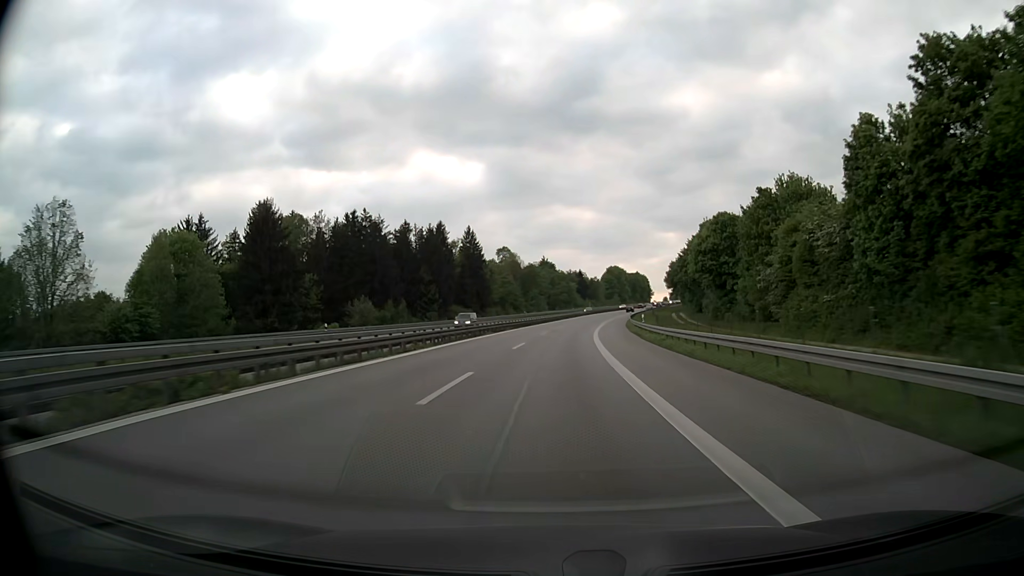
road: motorway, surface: asphalt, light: Day
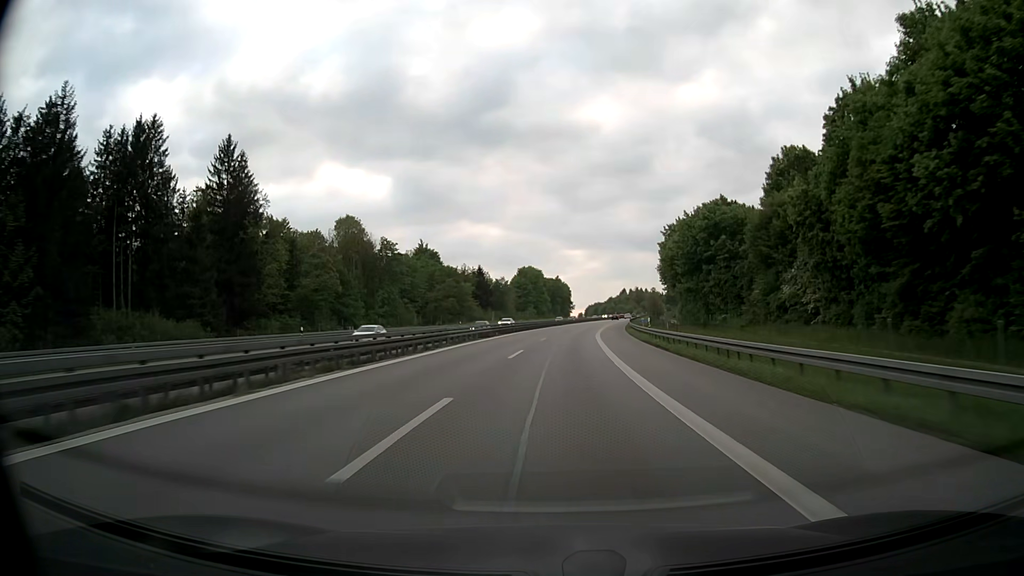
(+6.5, +94.3) m; +8°
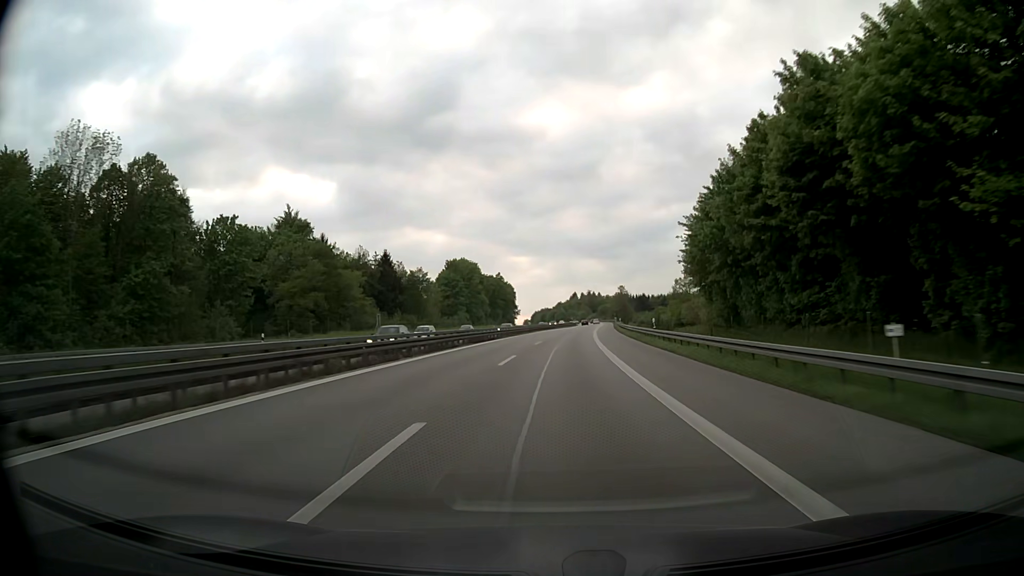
(+2.6, +56.7) m; +5°
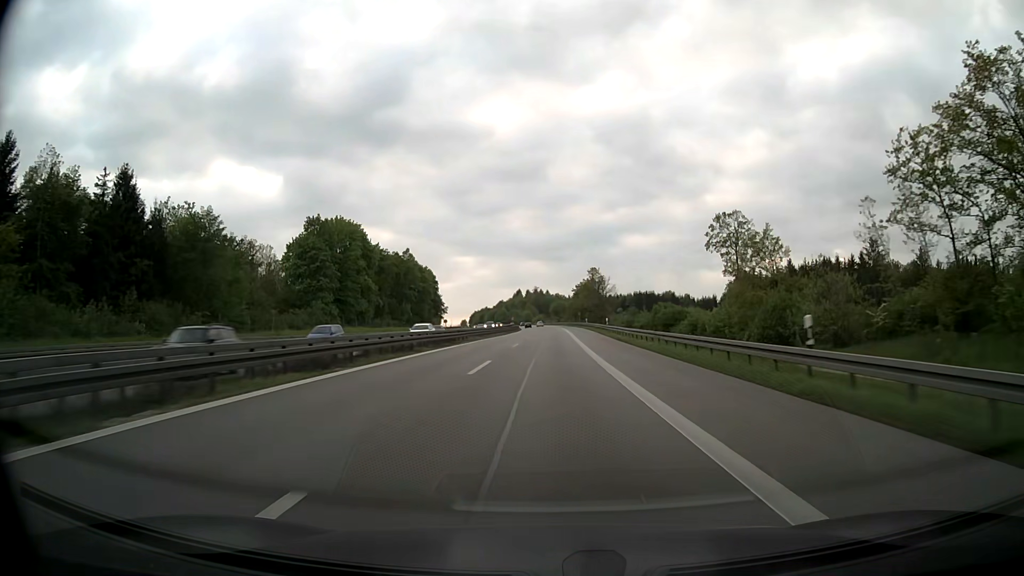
(+3.4, +75.6) m; +5°
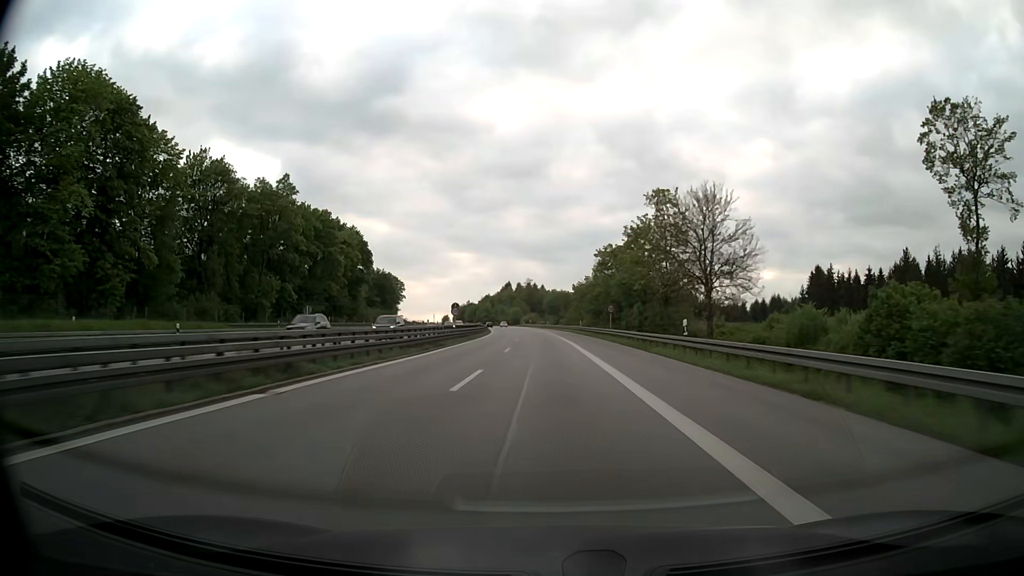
(+0.7, +76.0) m; +1°
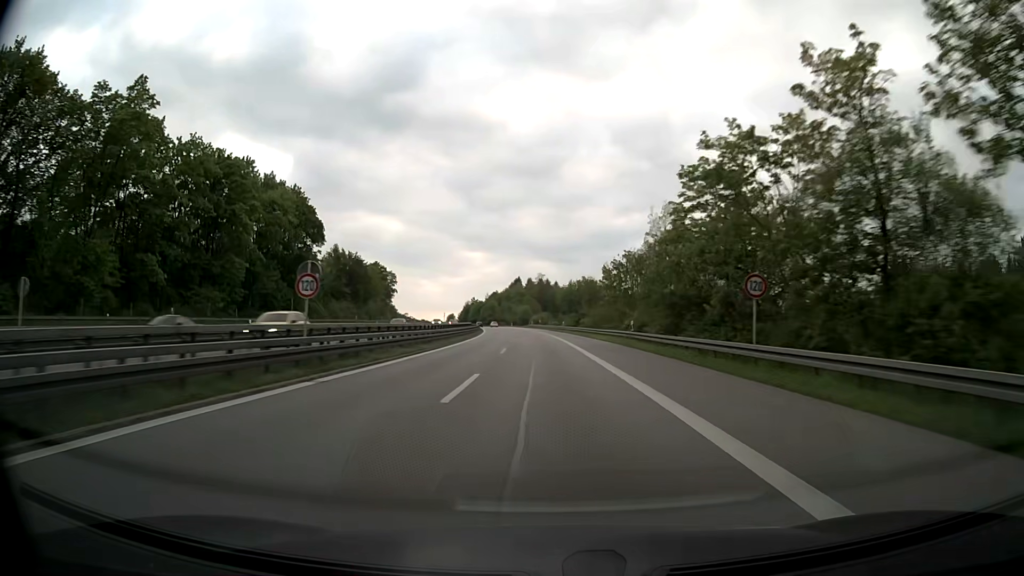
(-0.4, +38.0) m; -1°
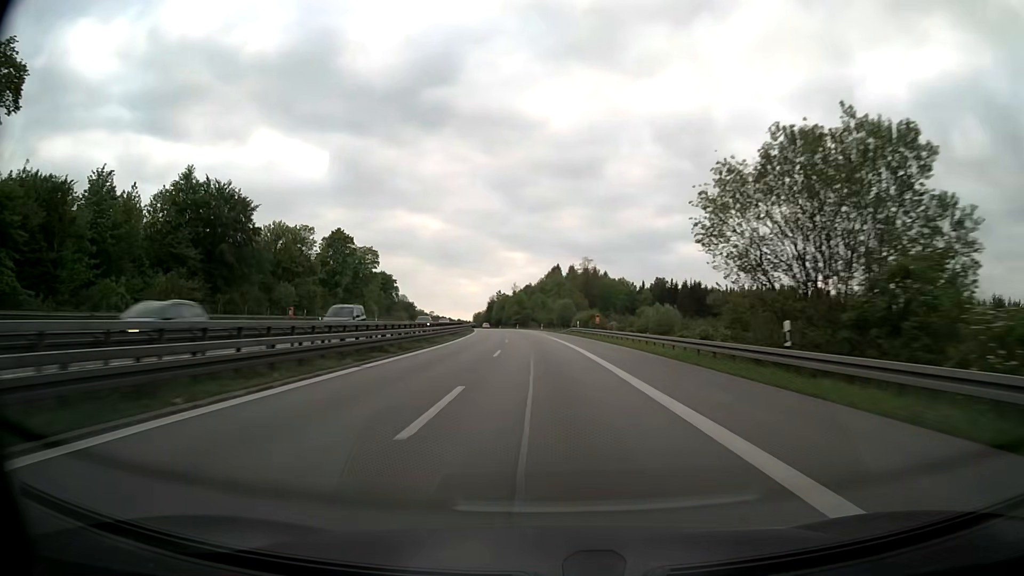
(-2.2, +76.1) m; -3°
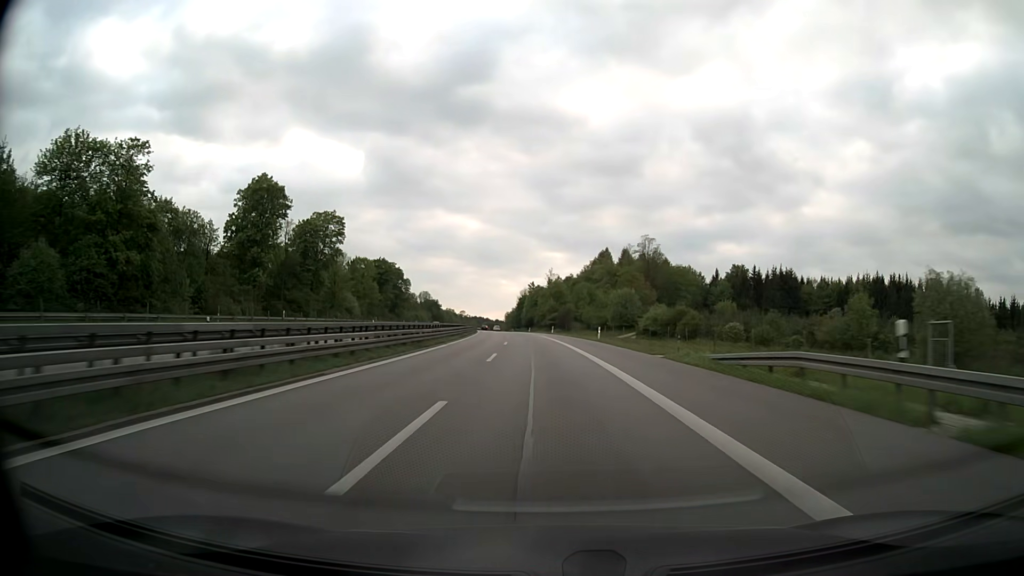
(-1.8, +57.1) m; -3°
(0, +10) (0, +20) (-1, +30) (-1, +40) (-1, +50) (-2, +60) (-3, +70) (-3, +80) (-4, +90) (-5, +100) m
